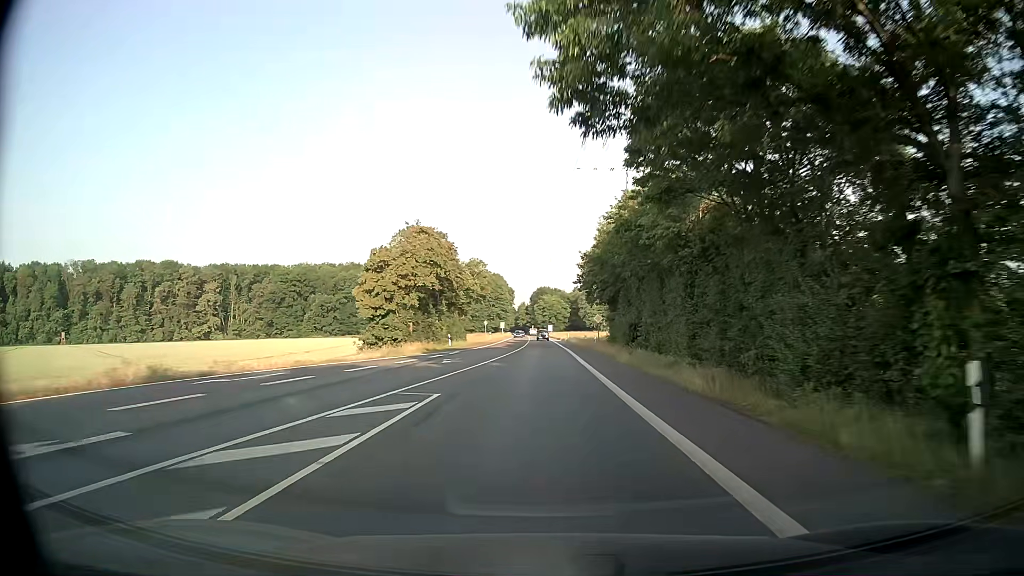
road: secondary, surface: asphalt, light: Day
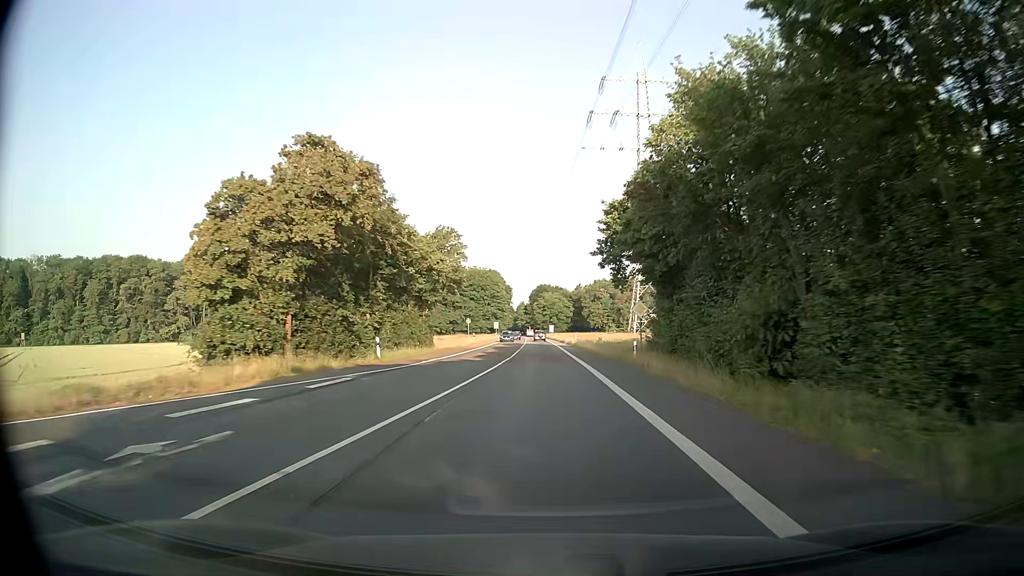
(0.0, +24.2) m; 0°
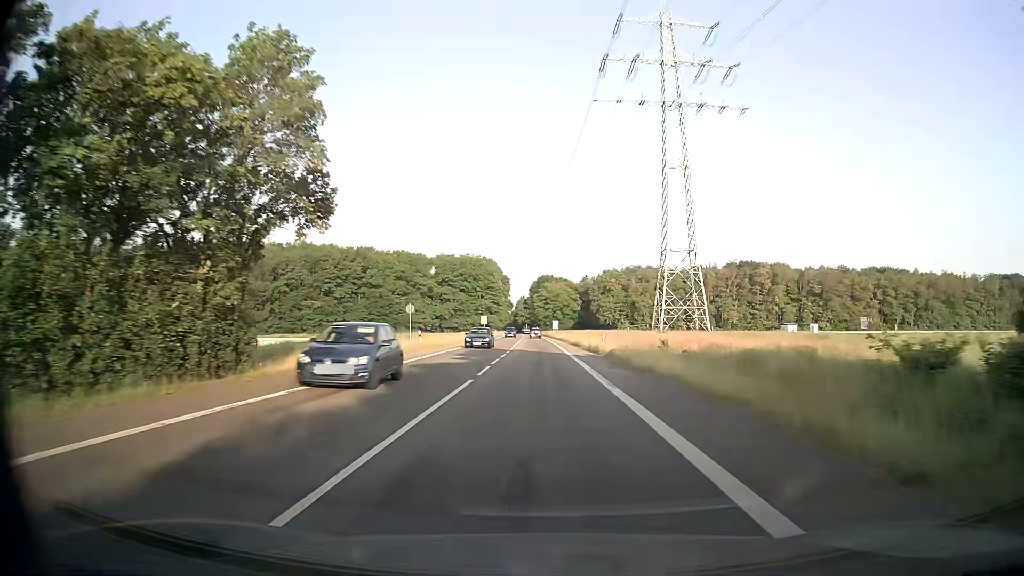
(0.0, +36.3) m; 0°
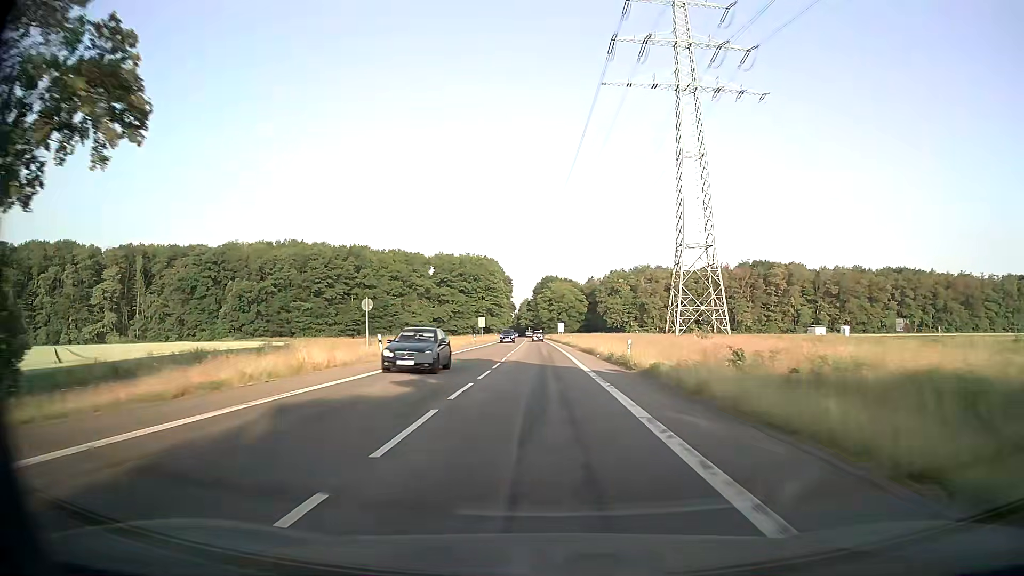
(-0.1, +12.1) m; -1°
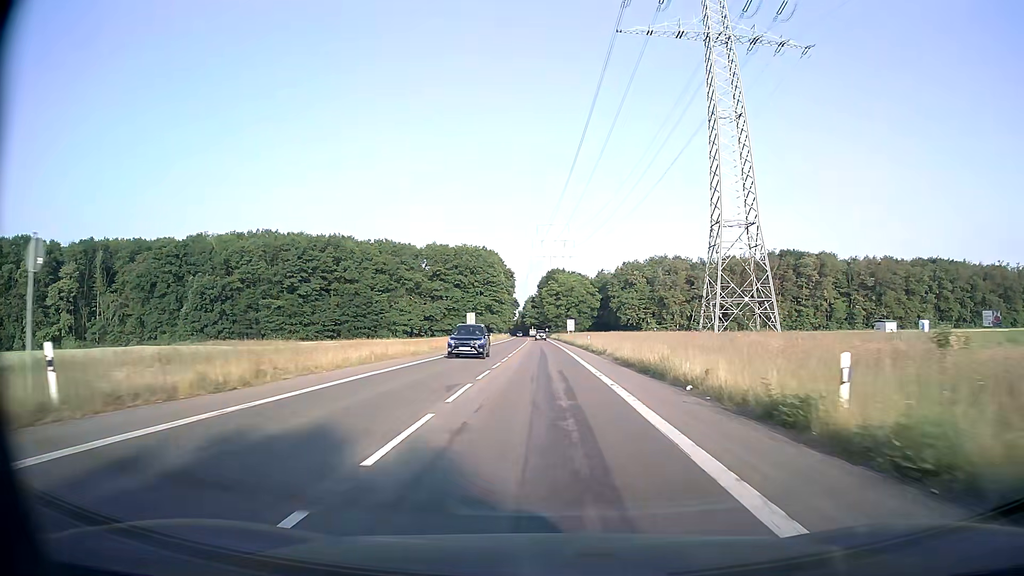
(-0.1, +24.2) m; 0°
(0, +10) (0, +20) (0, +30) (0, +40) (0, +50) (0, +60) (0, +70) (-1, +80) (-1, +90) (-1, +100) m
